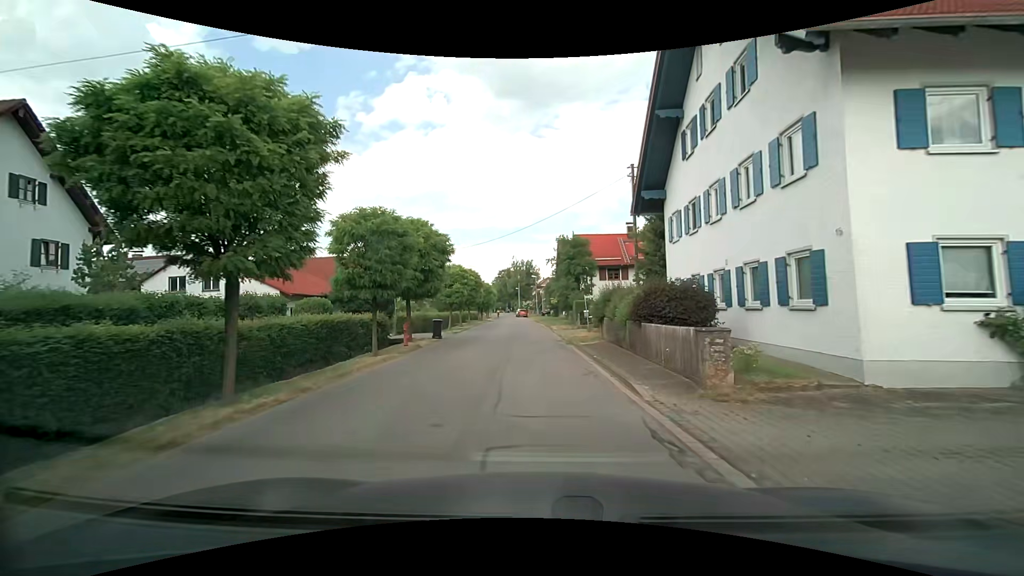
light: Day
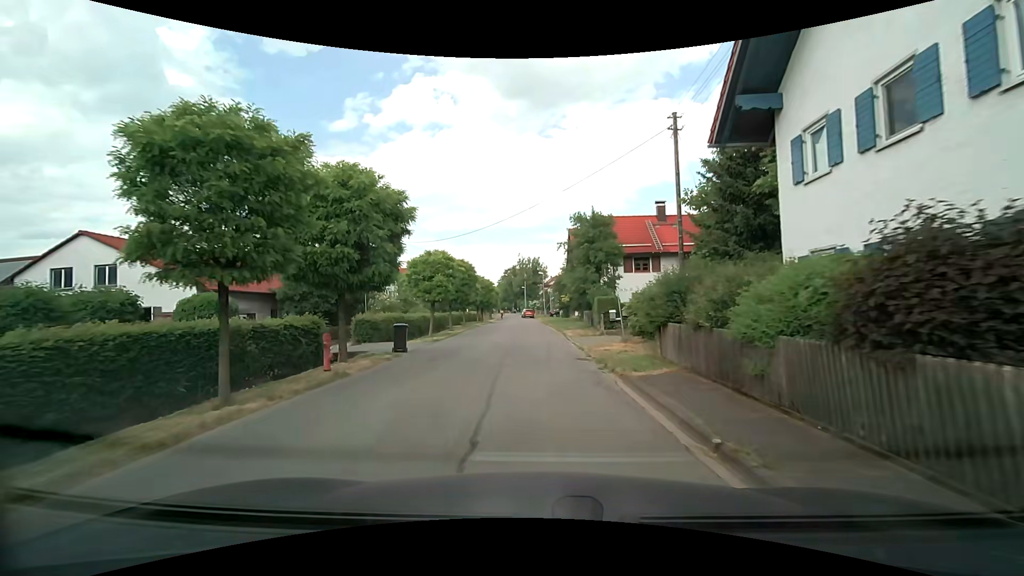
(+0.1, +8.9) m; -1°
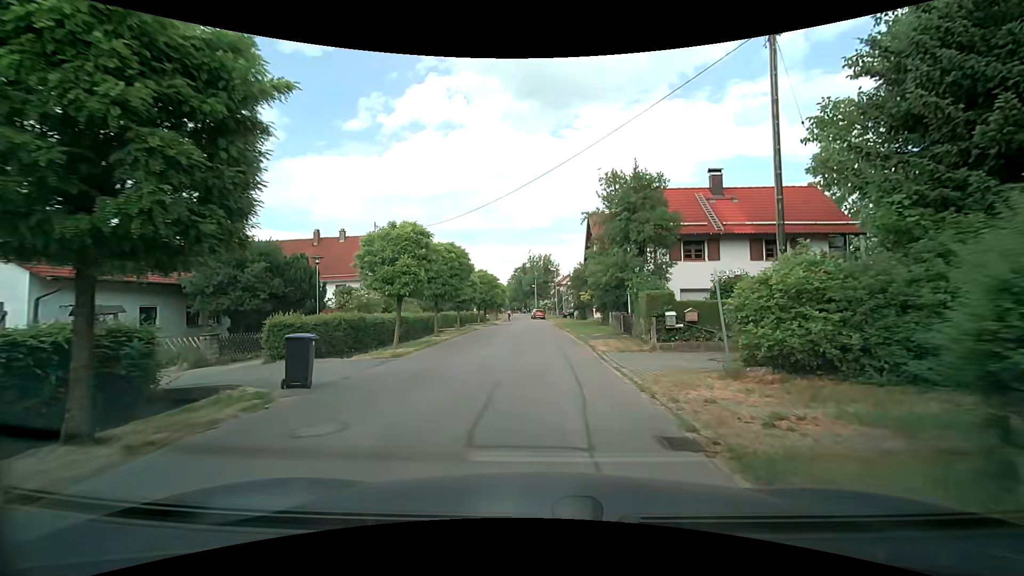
(-0.1, +9.0) m; -1°
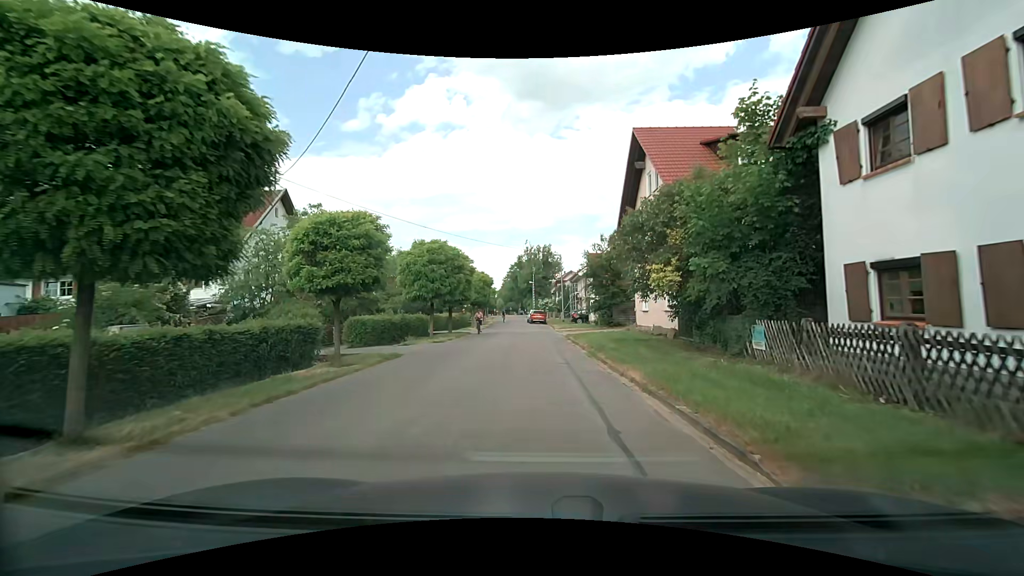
(+0.1, +22.1) m; +1°
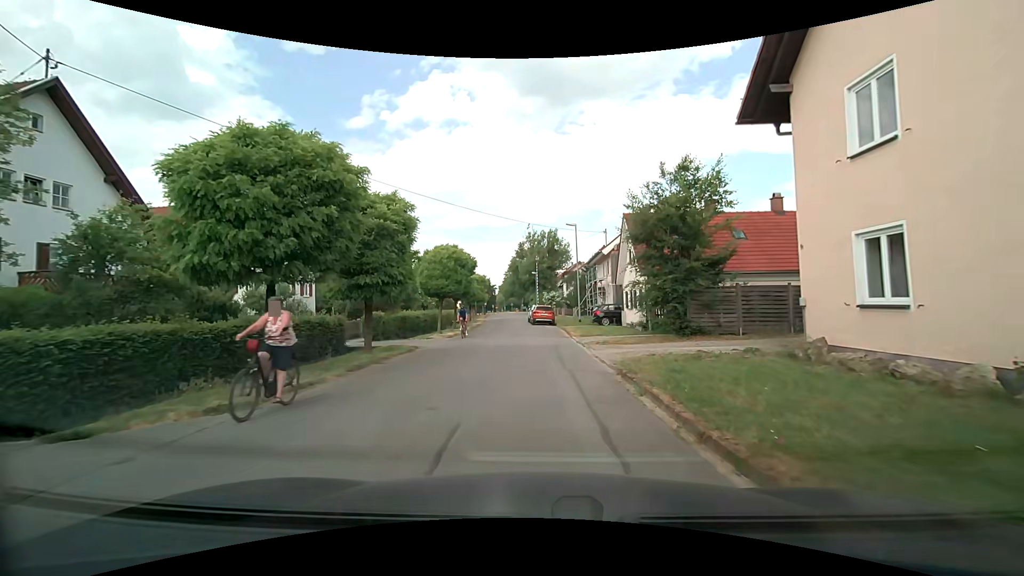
(0.0, +17.6) m; +1°
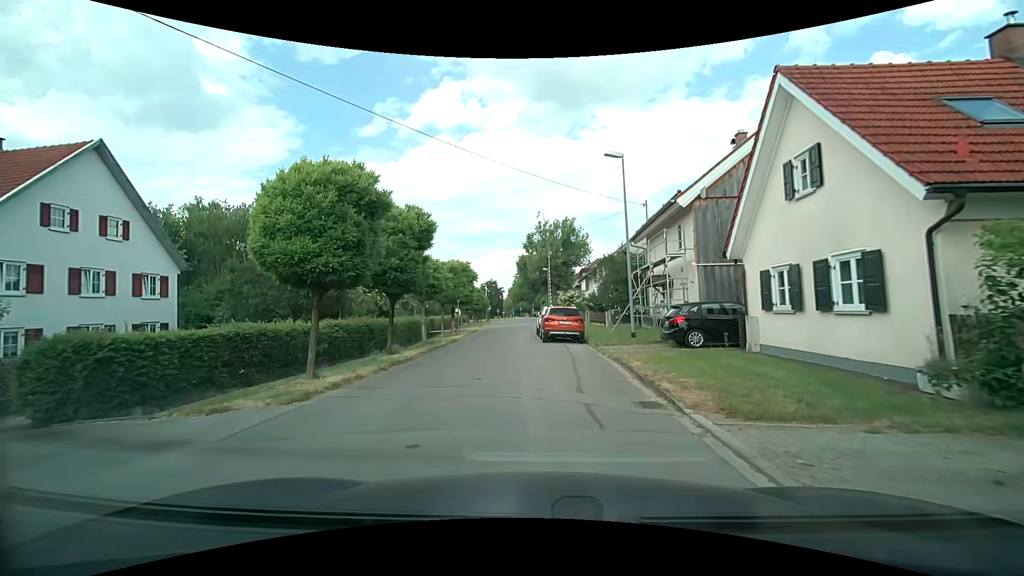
(-0.5, +18.0) m; -3°
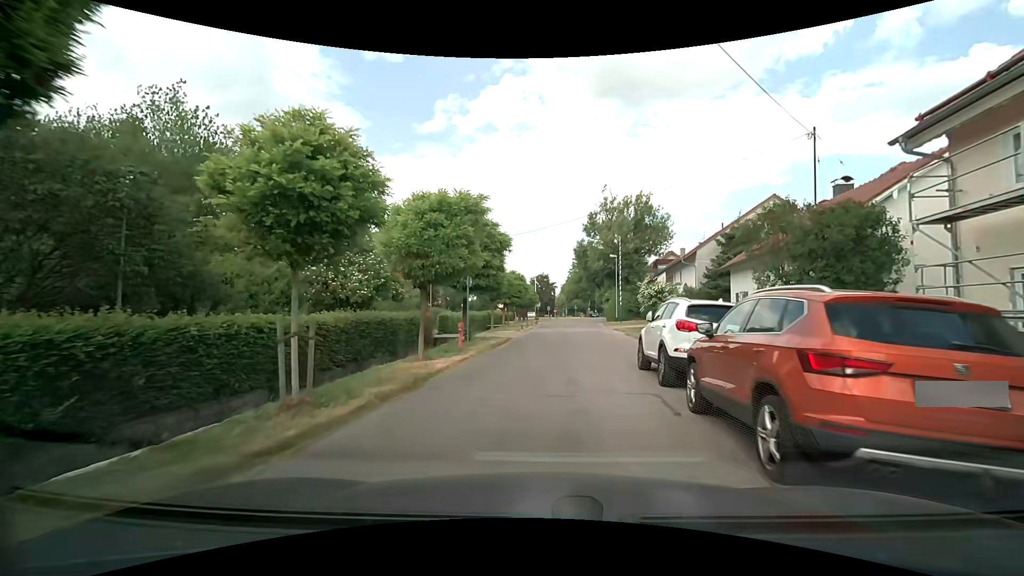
(-0.9, +17.5) m; -6°
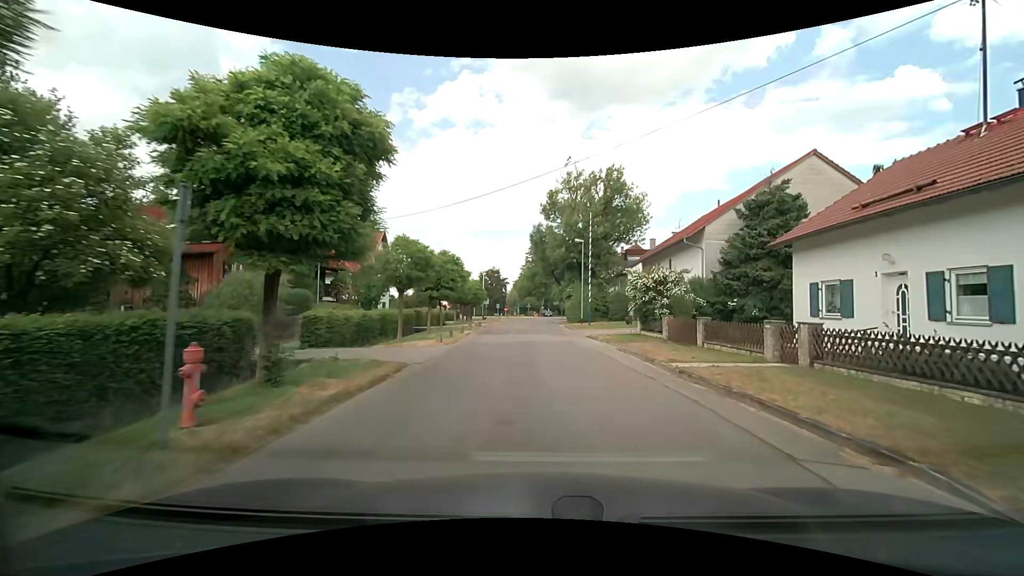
(+0.6, +12.9) m; +7°
(0, +10) (+1, +20) (+1, +30) (+1, +40) (+1, +50) (+1, +60) (+1, +70) (+1, +80) (+2, +90) (+3, +100) m
